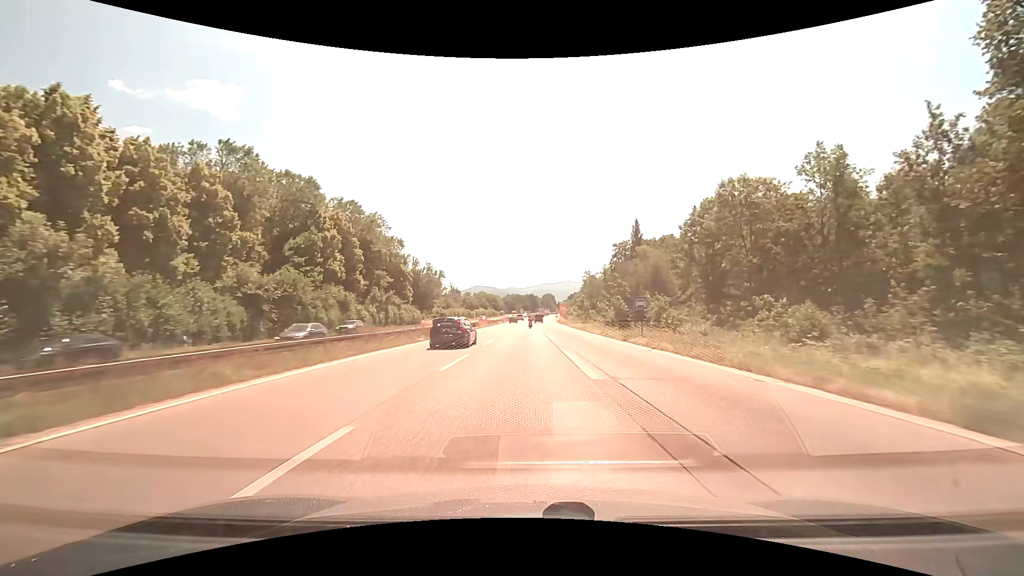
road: trunk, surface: asphalt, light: Day
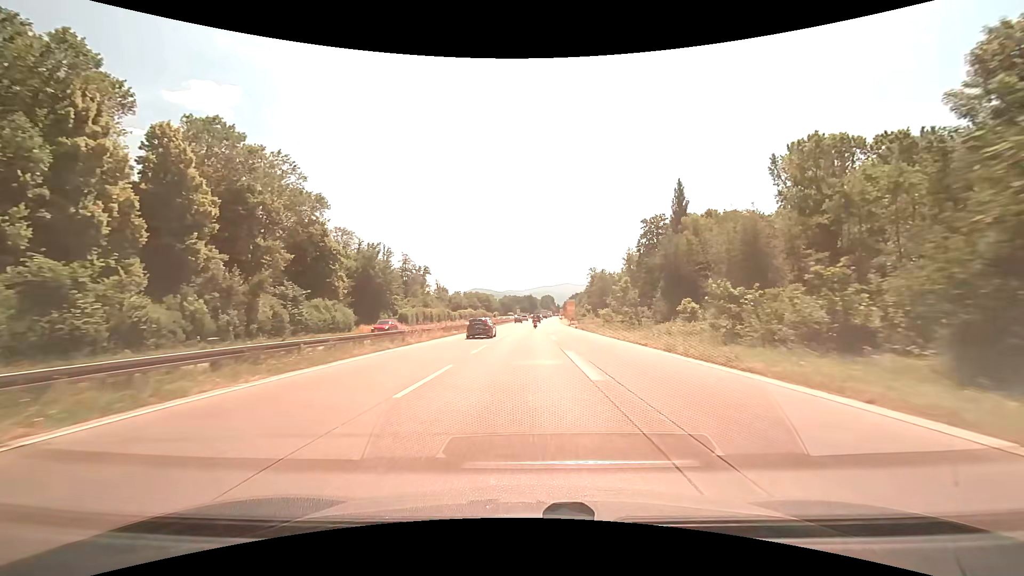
(+0.1, +40.2) m; 0°
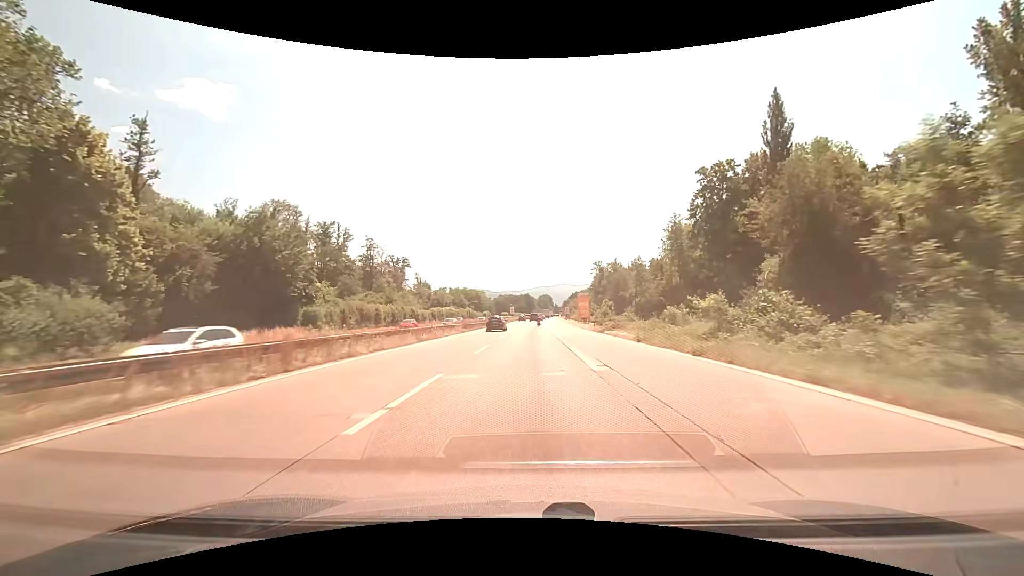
(+0.1, +38.3) m; 0°
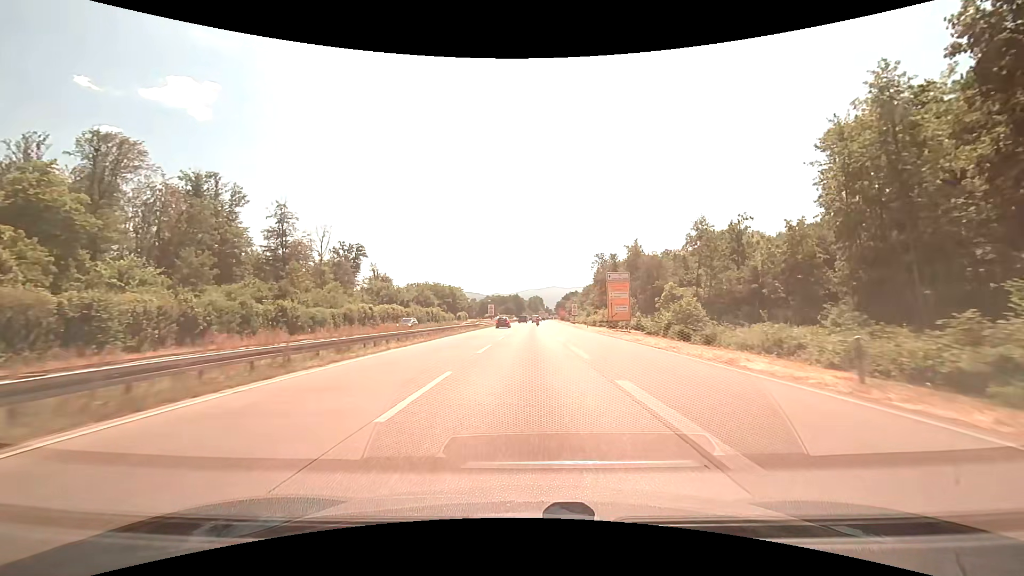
(+0.4, +47.8) m; +1°
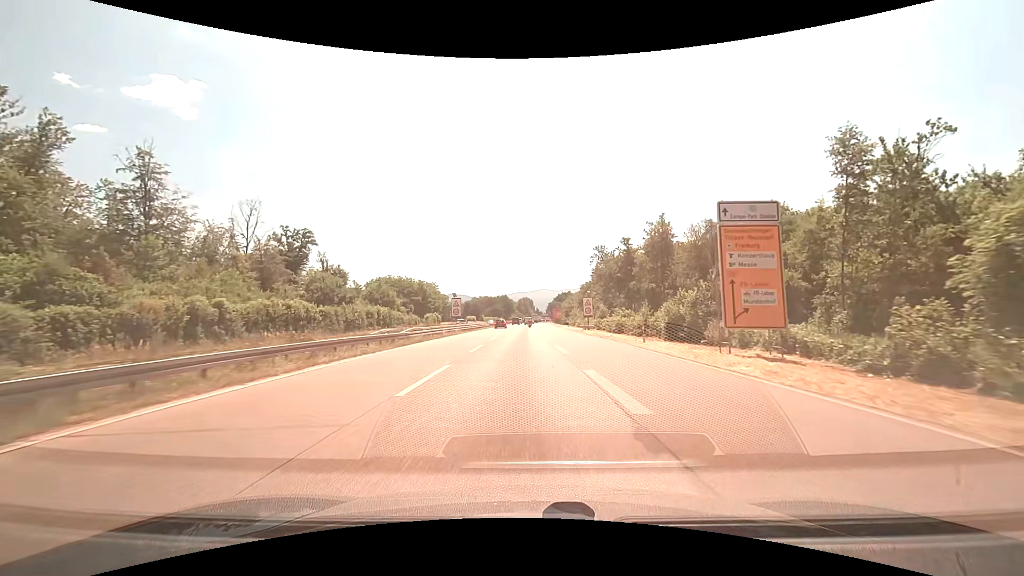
(+0.3, +33.4) m; +1°
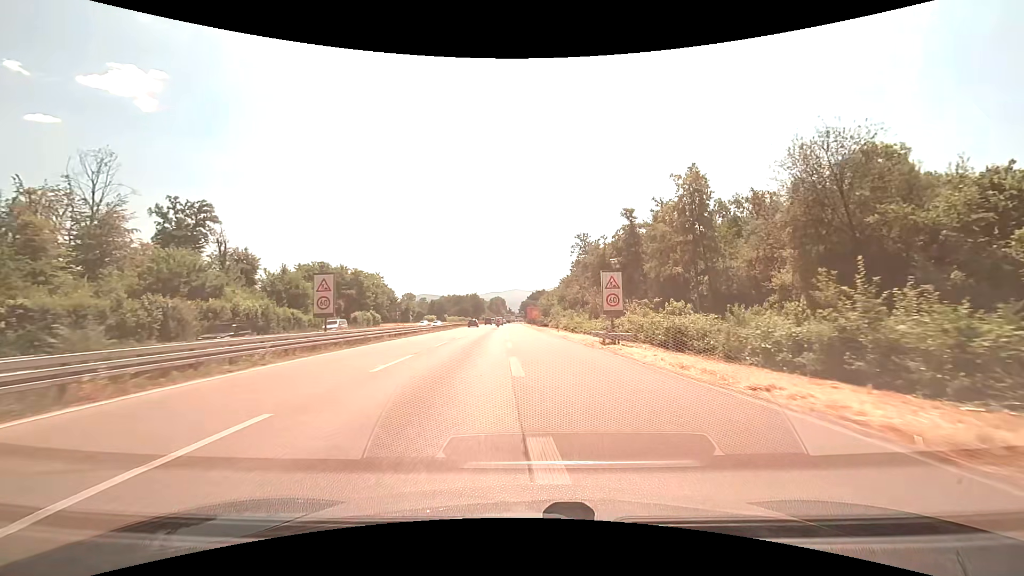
(+0.9, +31.4) m; +3°
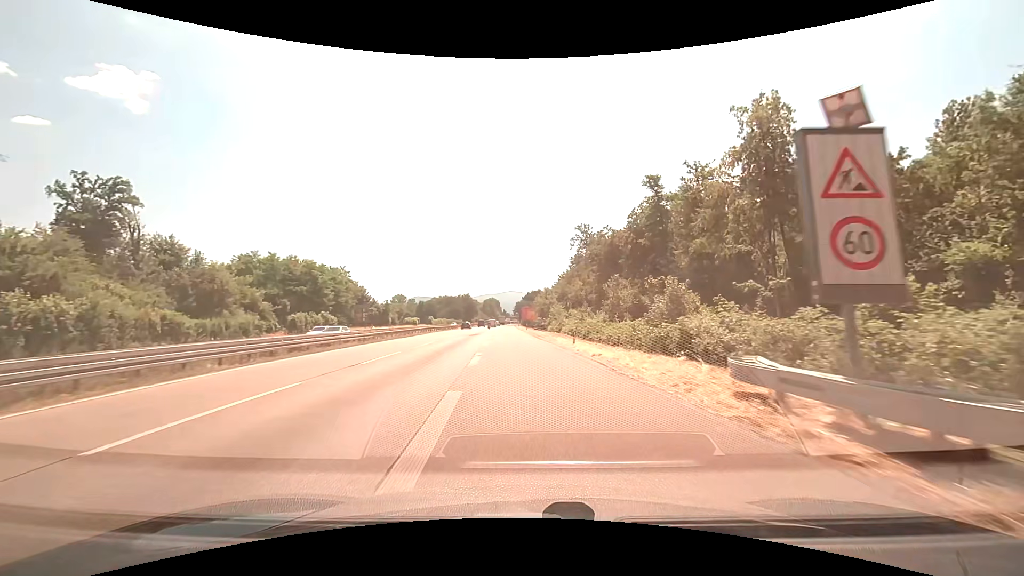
(+0.2, +20.2) m; +1°
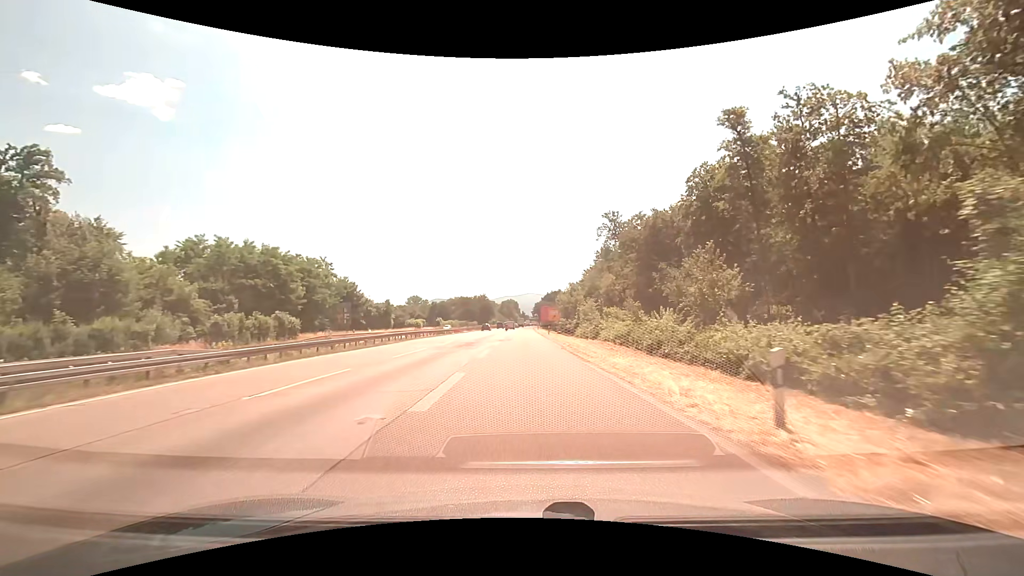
(-0.3, +19.8) m; -2°
(0, +10) (0, +20) (0, +30) (-1, +40) (-1, +50) (-1, +60) (-1, +70) (-1, +80) (-1, +90) (-1, +100) m
